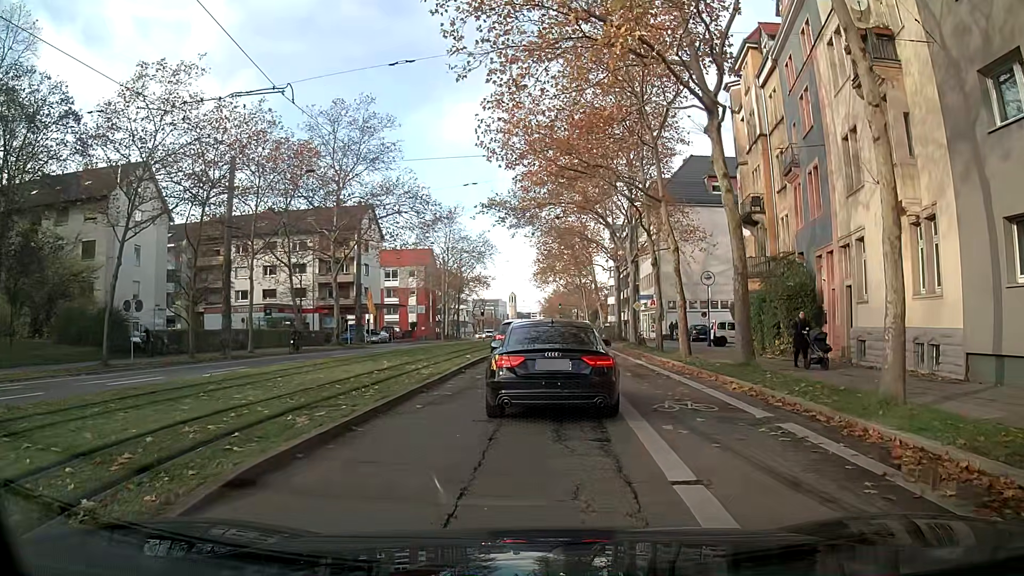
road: secondary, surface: asphalt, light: Day
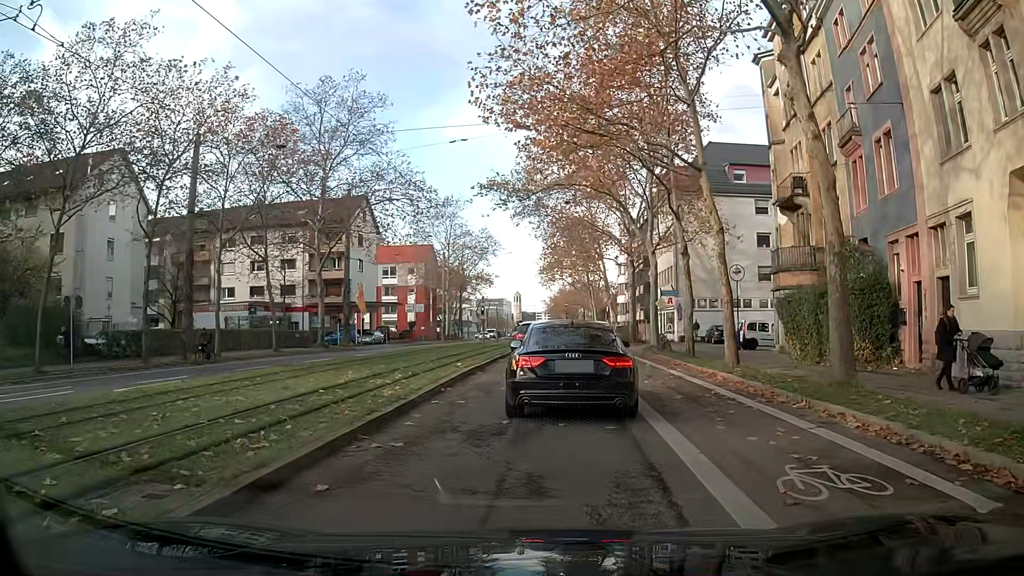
(0.0, +5.4) m; 0°
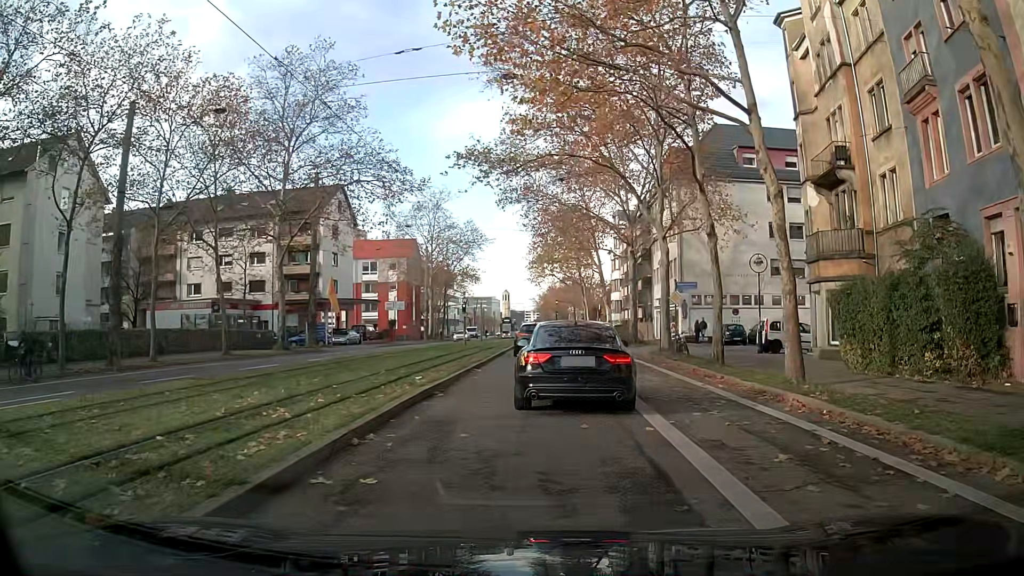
(+0.1, +5.9) m; +3°
